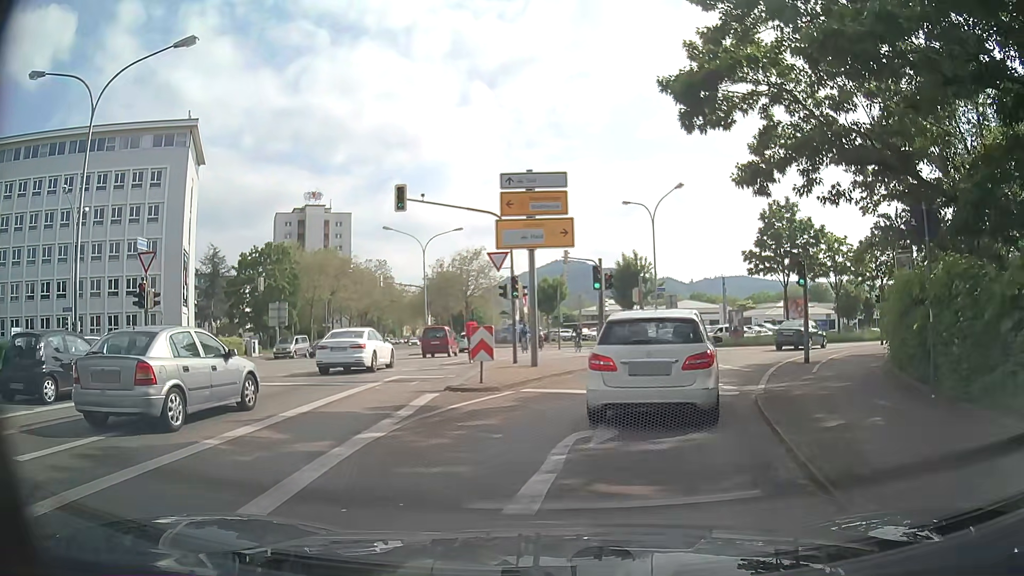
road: secondary_link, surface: asphalt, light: Day
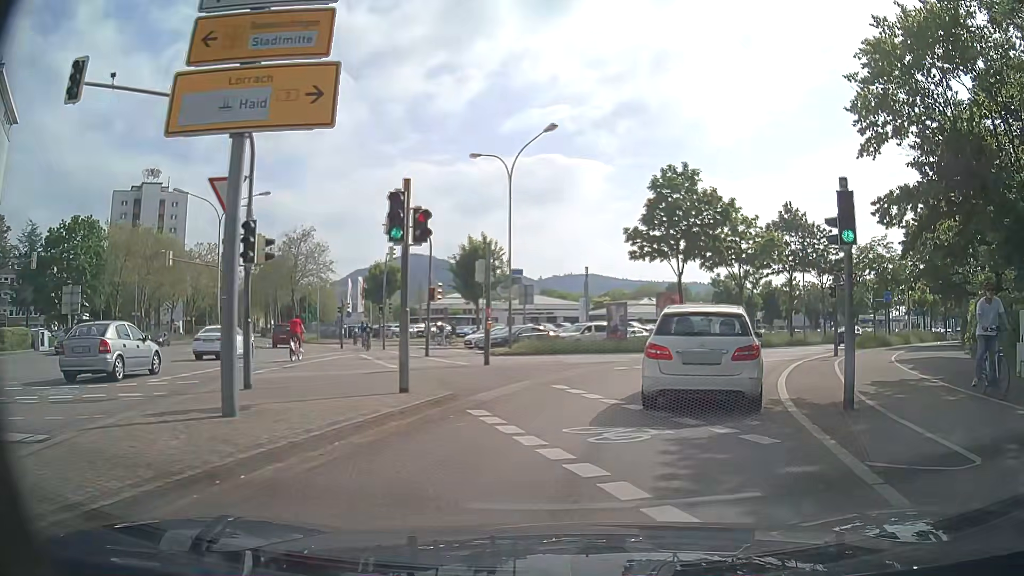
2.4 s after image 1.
(+1.3, +12.3) m; +14°
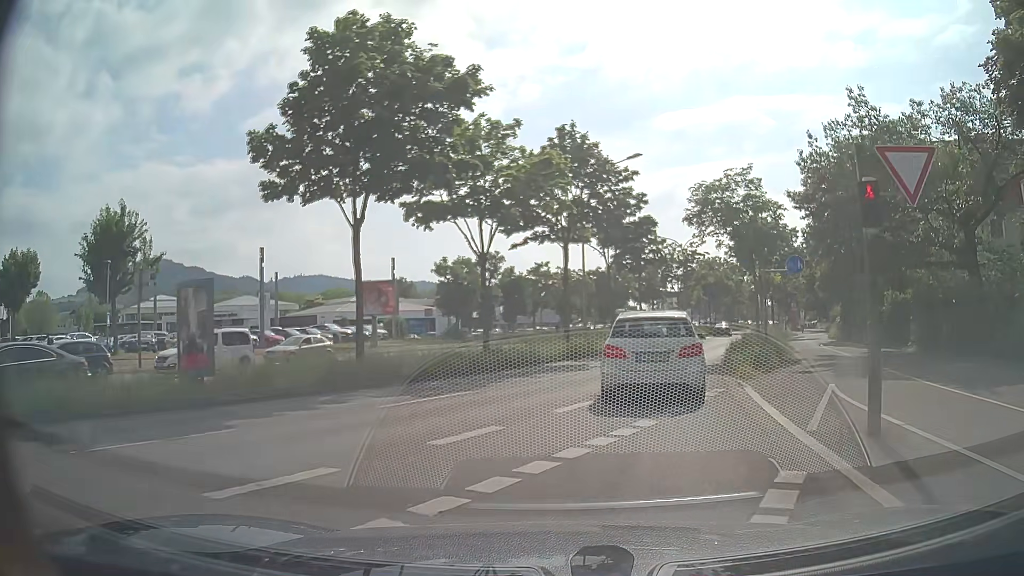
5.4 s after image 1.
(+4.2, +20.8) m; +22°
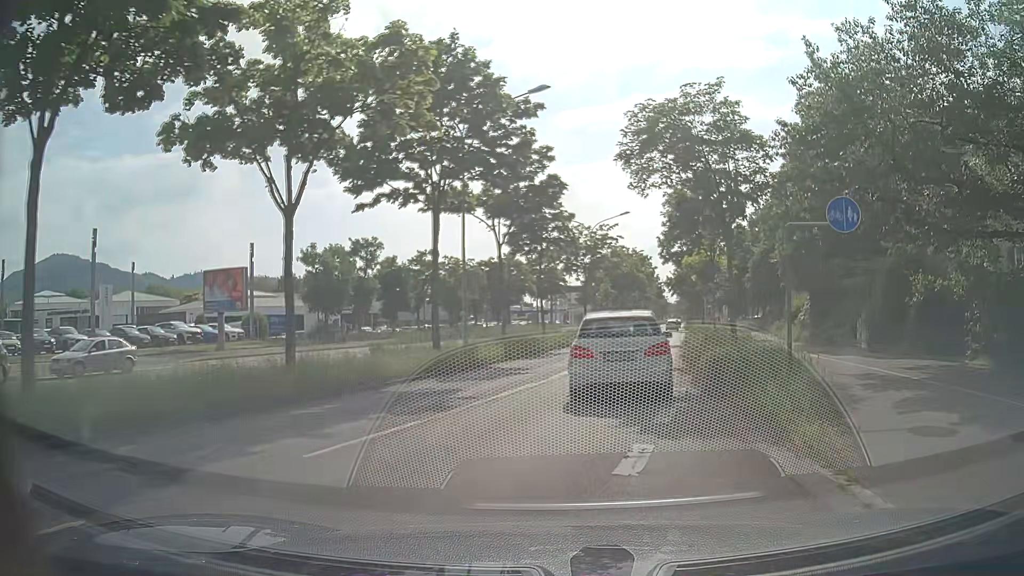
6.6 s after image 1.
(+0.7, +10.0) m; +8°
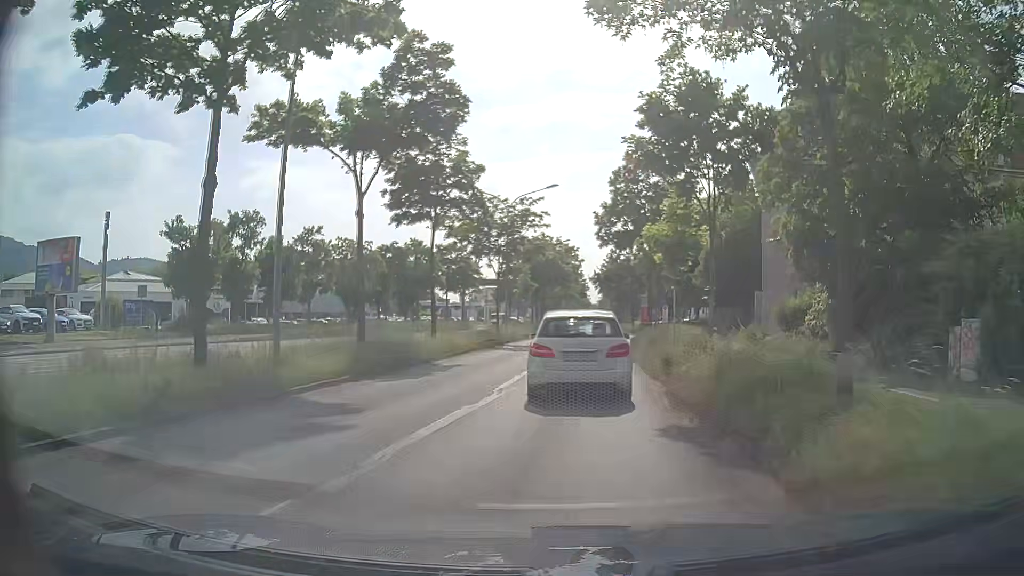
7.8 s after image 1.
(+0.7, +10.7) m; +7°
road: primary
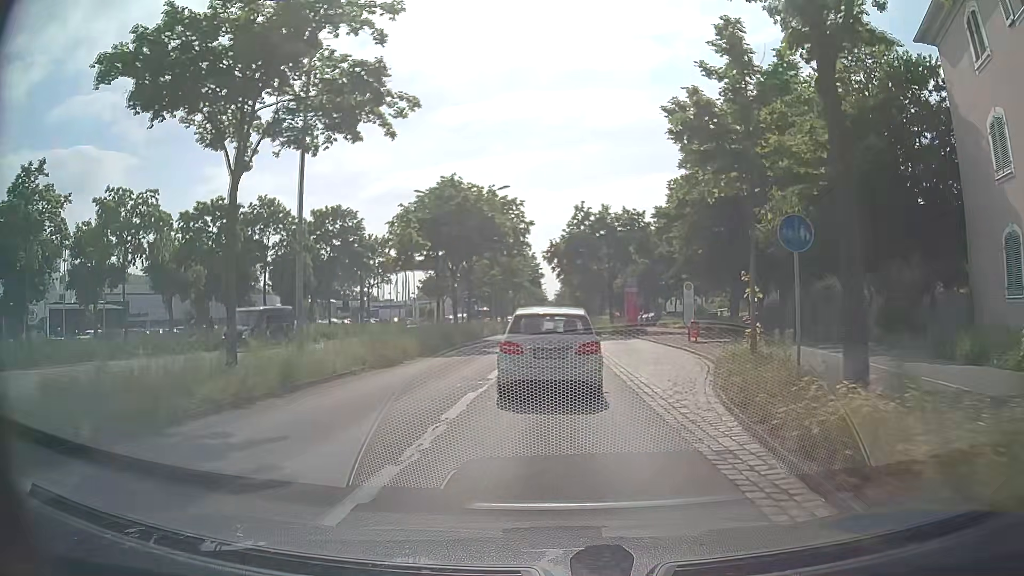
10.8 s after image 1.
(+1.4, +28.8) m; +3°
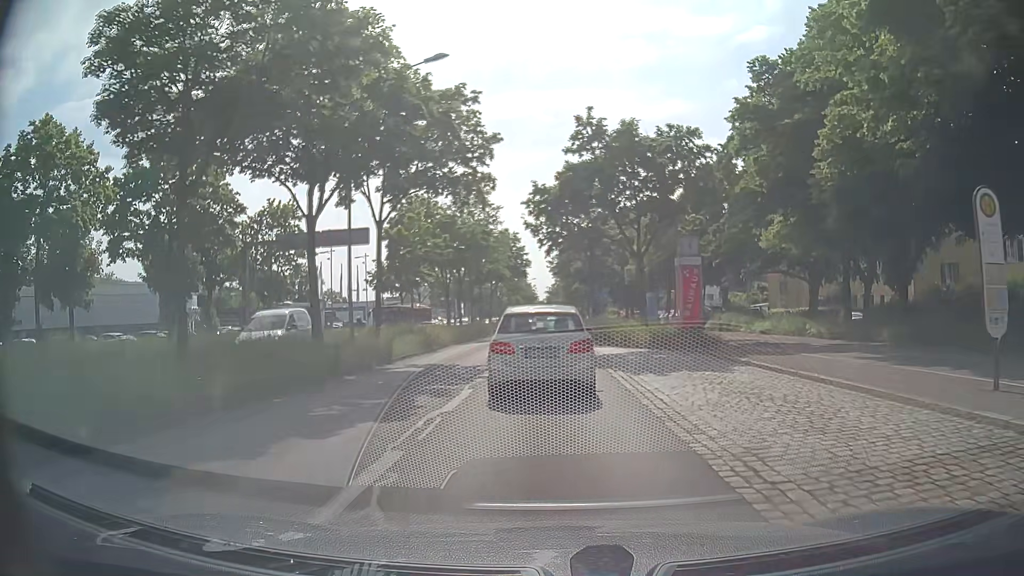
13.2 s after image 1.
(+0.2, +23.2) m; +1°
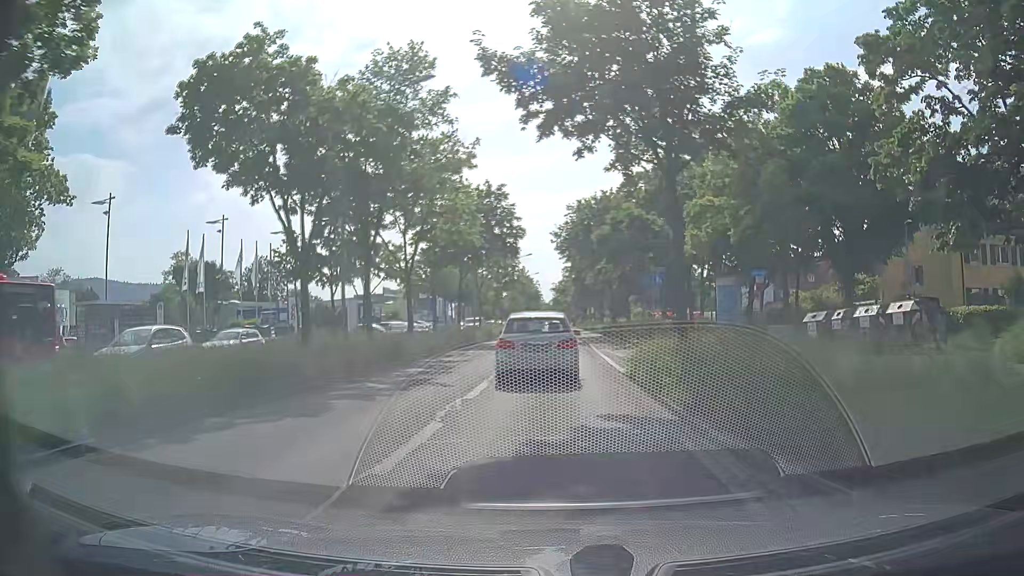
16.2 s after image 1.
(0.0, +27.9) m; +1°
(0, +10) (-1, +20) (-1, +30) (-1, +40) (-1, +50) (-1, +60) (-2, +70) (-2, +80) (-2, +90) (-3, +100) m
